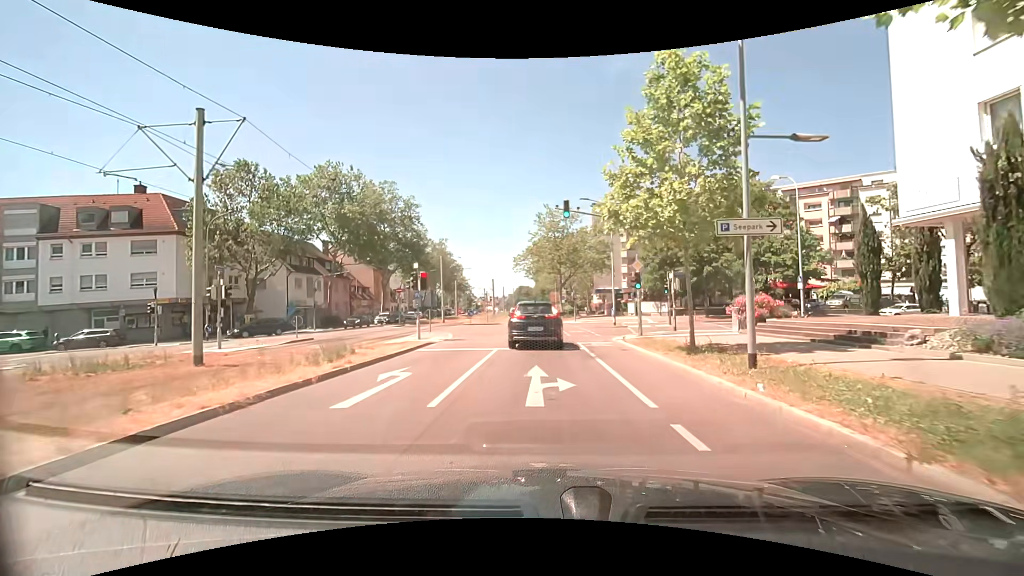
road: tertiary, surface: asphalt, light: Day
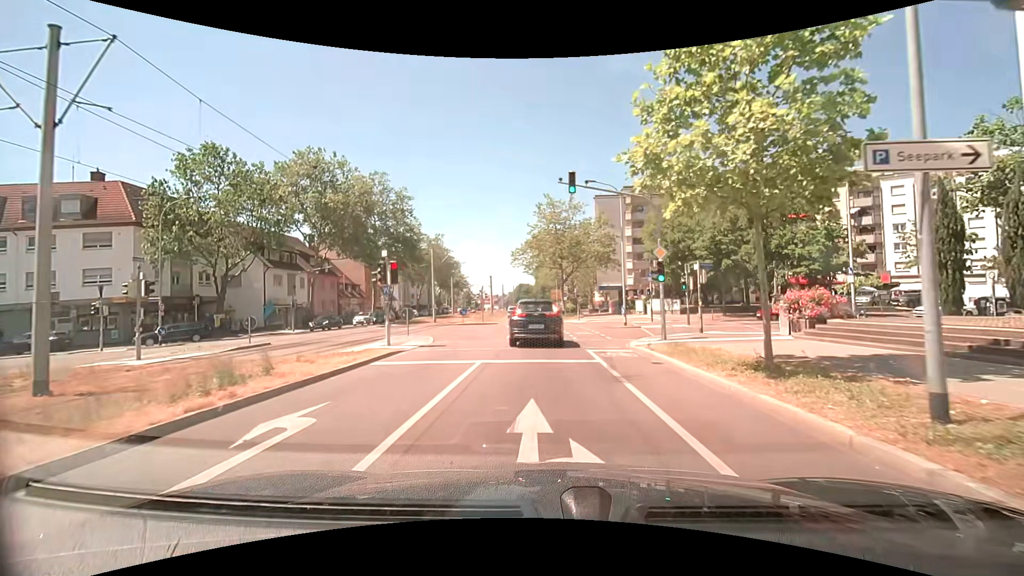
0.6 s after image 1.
(0.0, +4.6) m; 0°
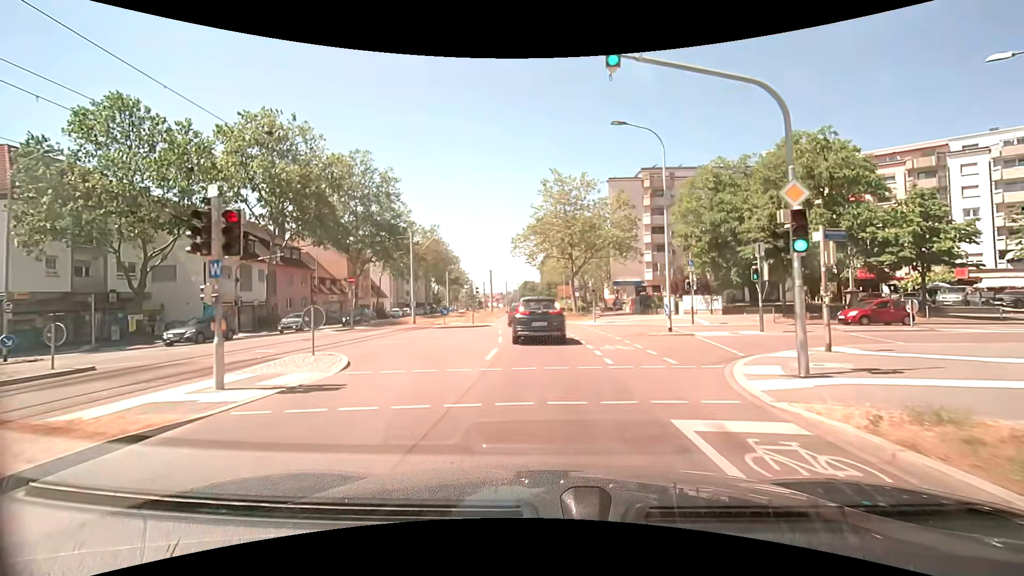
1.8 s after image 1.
(-0.1, +10.0) m; -2°
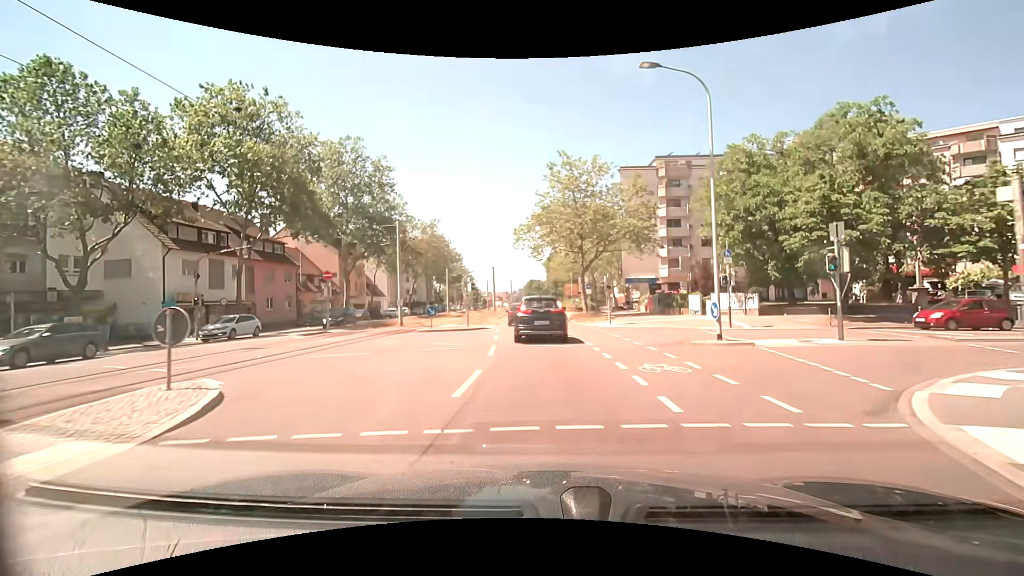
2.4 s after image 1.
(+0.1, +5.3) m; +1°
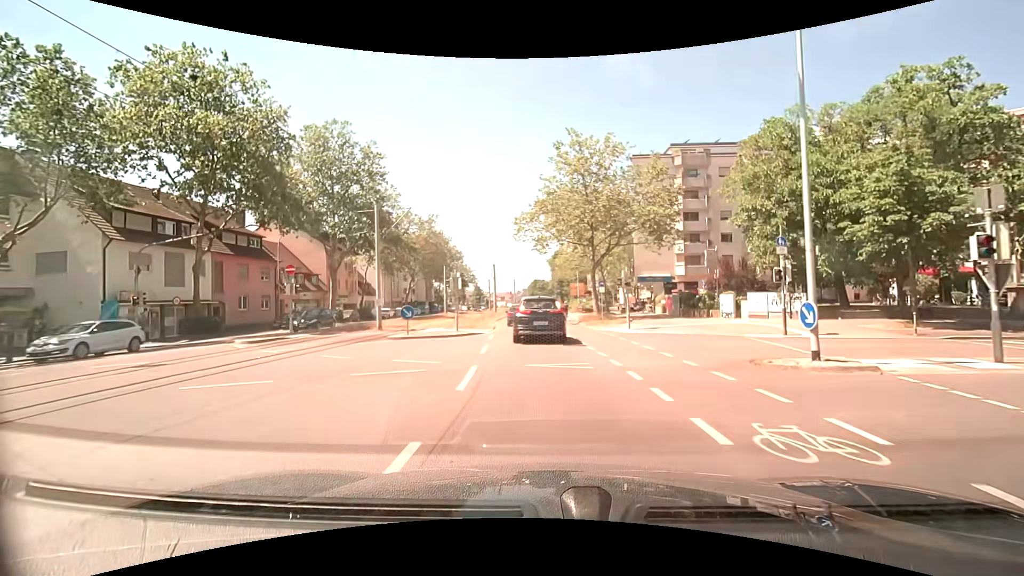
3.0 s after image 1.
(-0.1, +5.5) m; -1°
